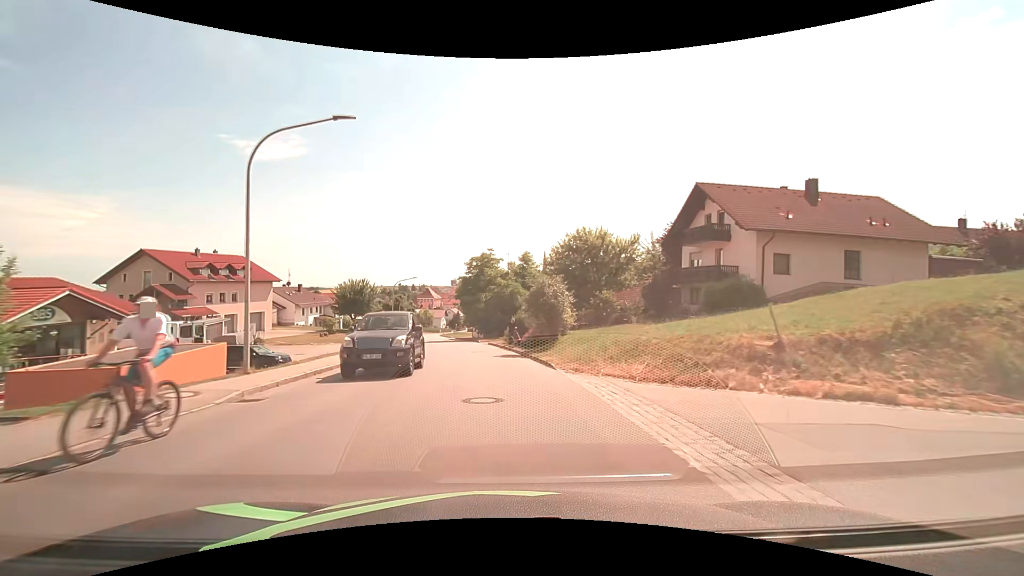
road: tertiary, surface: asphalt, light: Day
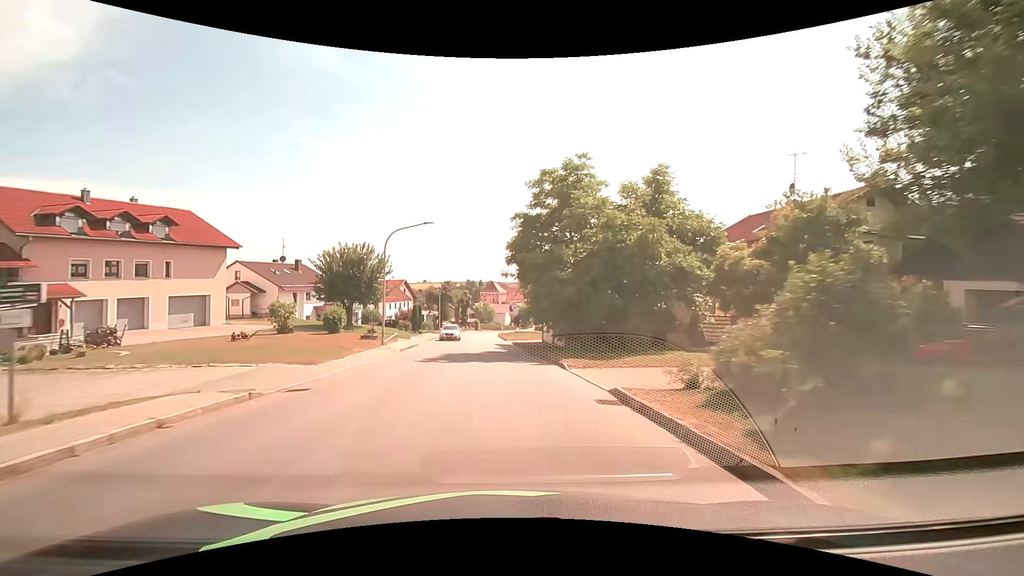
(-2.0, +30.6) m; -8°
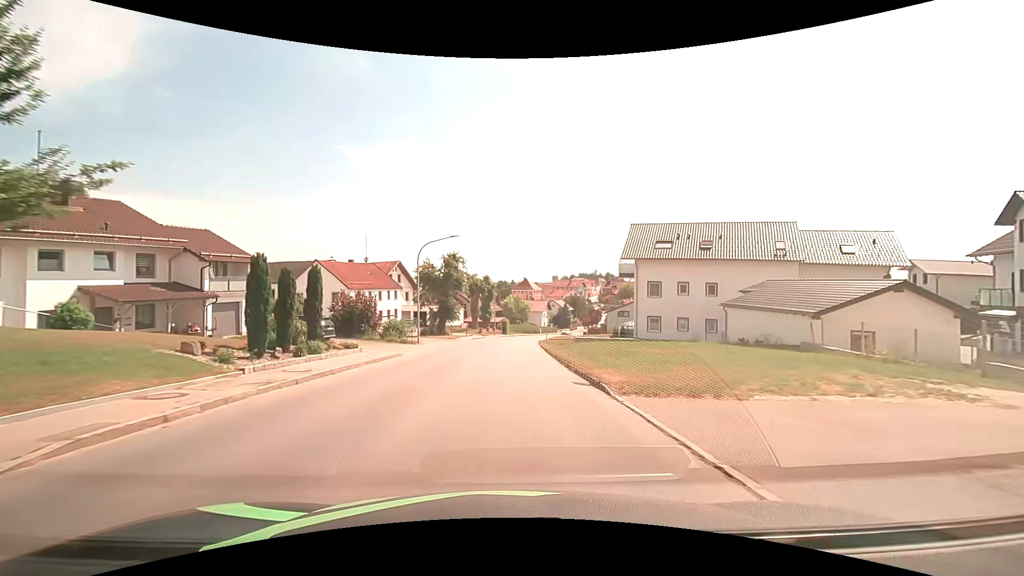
(-1.4, +38.2) m; -4°
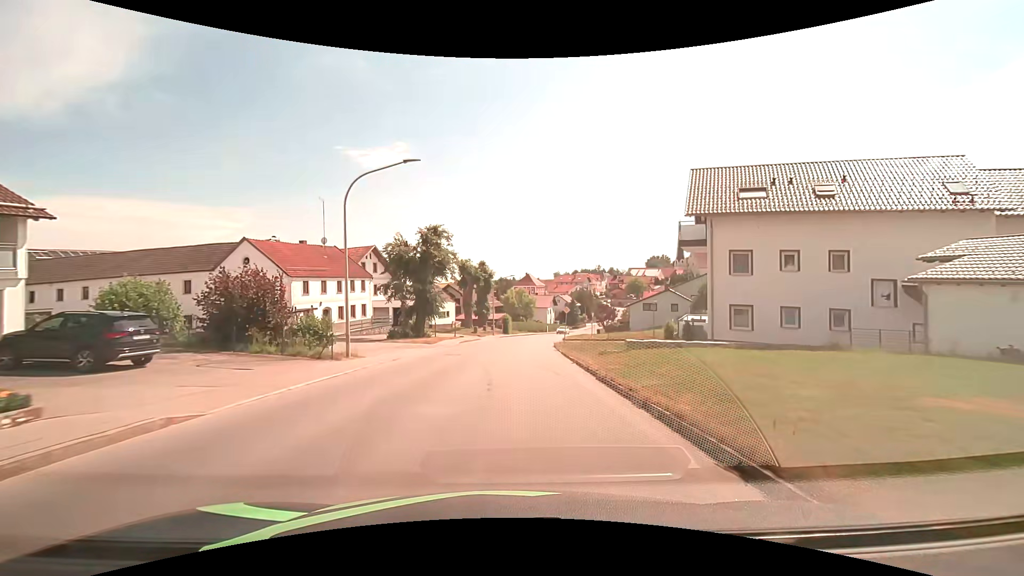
(0.0, +15.2) m; 0°
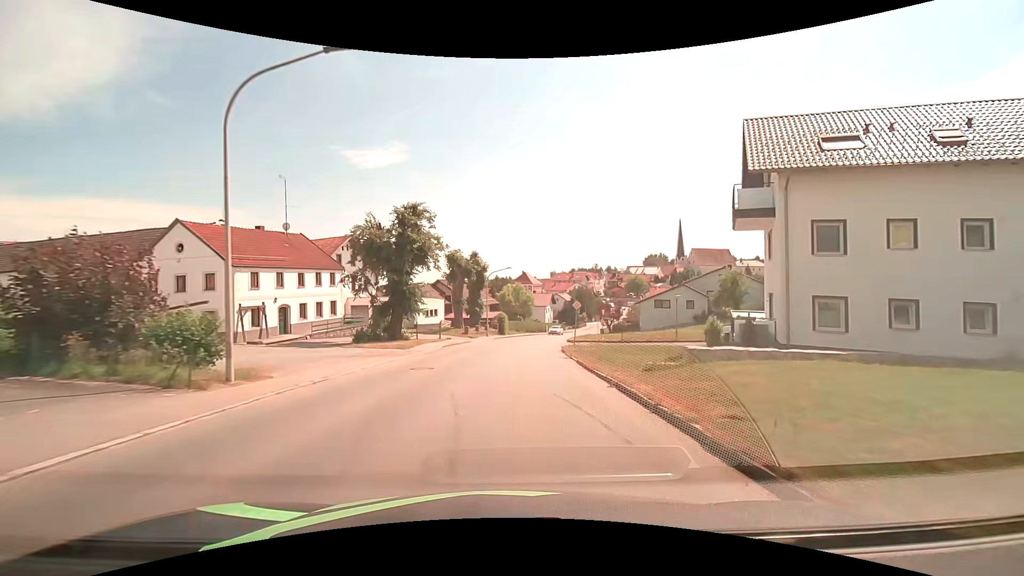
(0.0, +7.6) m; 0°
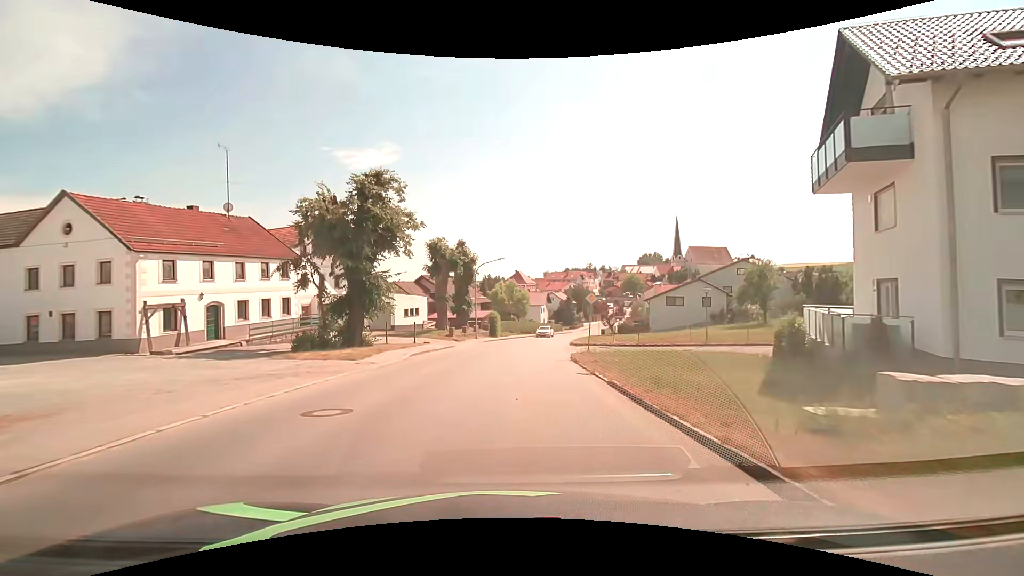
(+0.1, +7.6) m; +1°
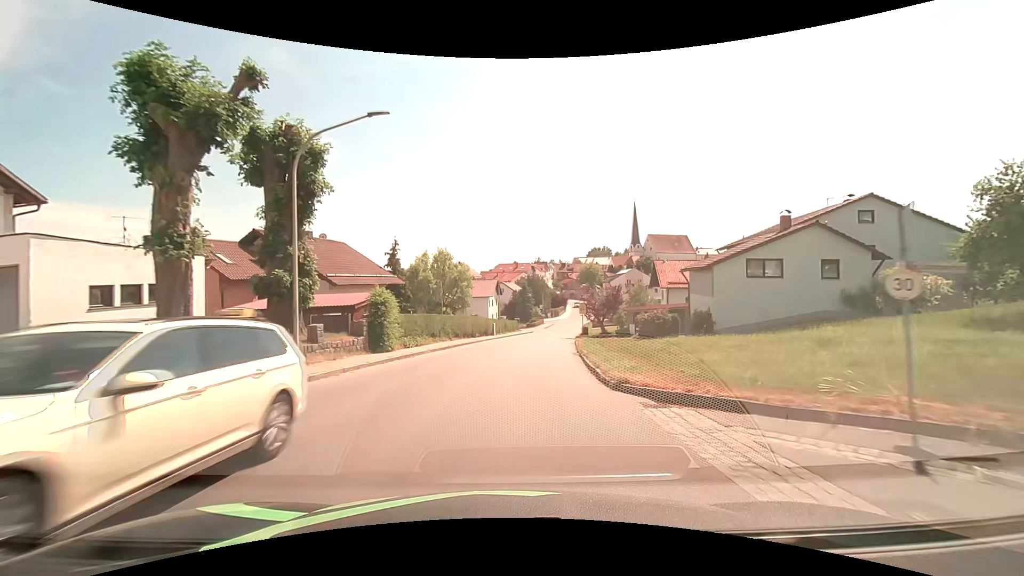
(+1.3, +30.4) m; +6°
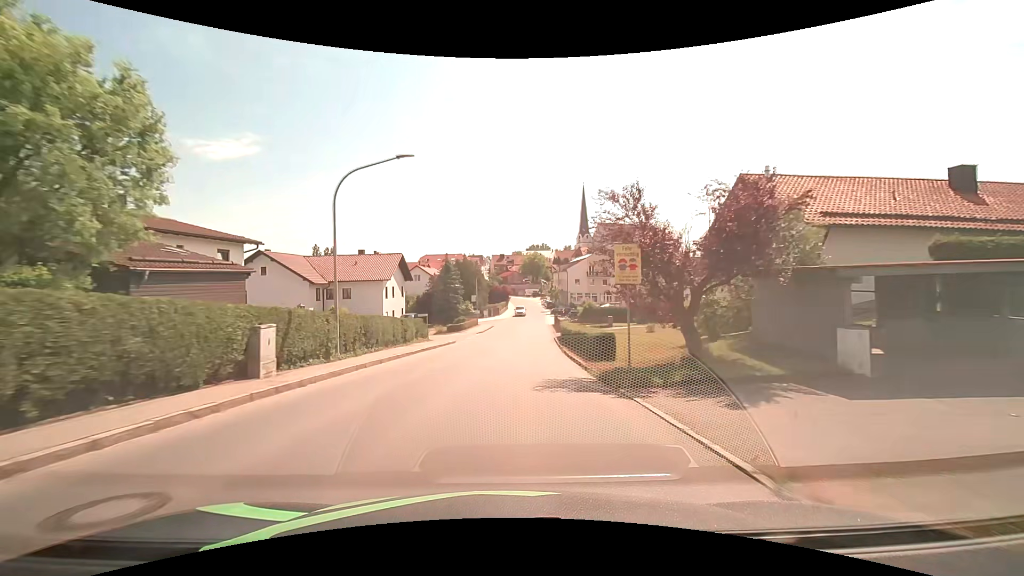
(+2.6, +38.0) m; +8°
(0, +10) (0, +20) (+1, +30) (+2, +40) (+2, +50) (+3, +60) (+4, +70) (+4, +80) (+5, +90) (+6, +100) m
